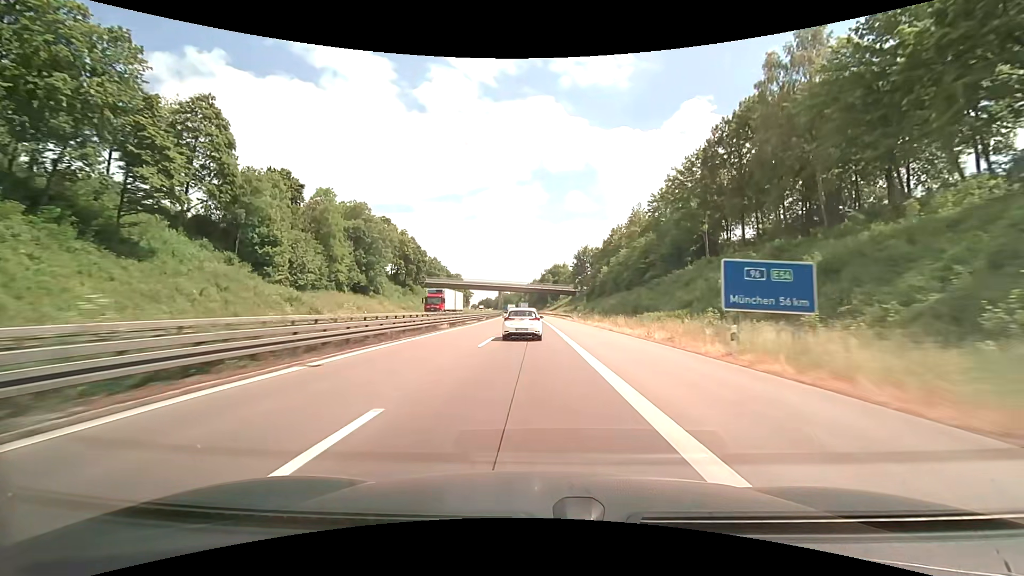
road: motorway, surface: asphalt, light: Day
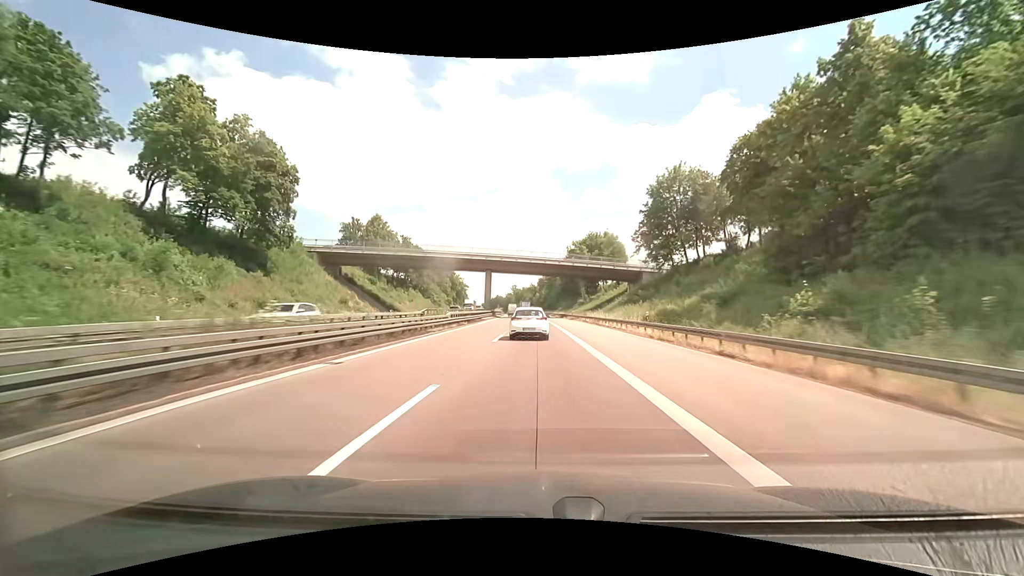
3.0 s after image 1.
(-1.7, +87.8) m; -2°
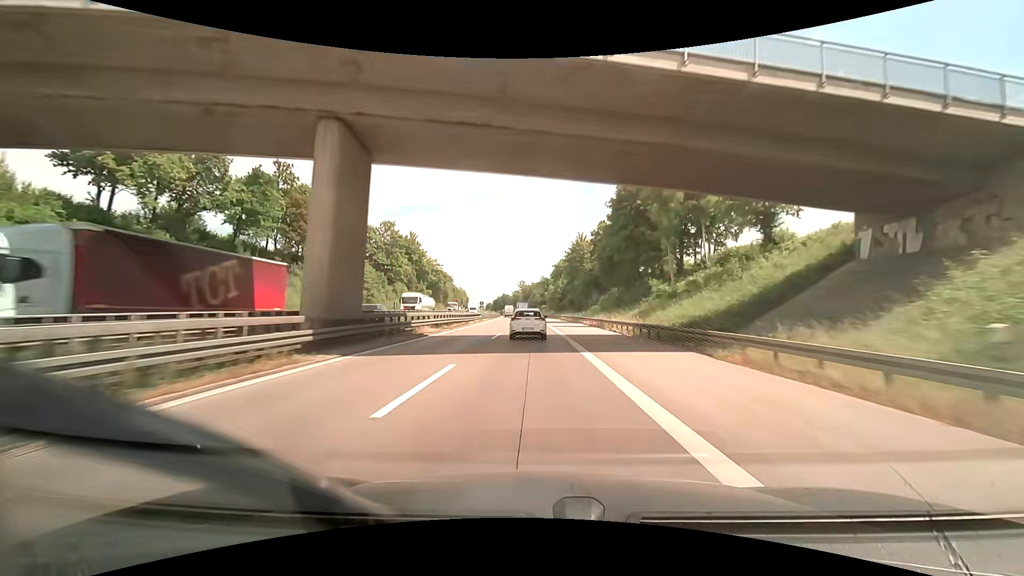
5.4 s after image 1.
(-0.5, +68.9) m; -1°
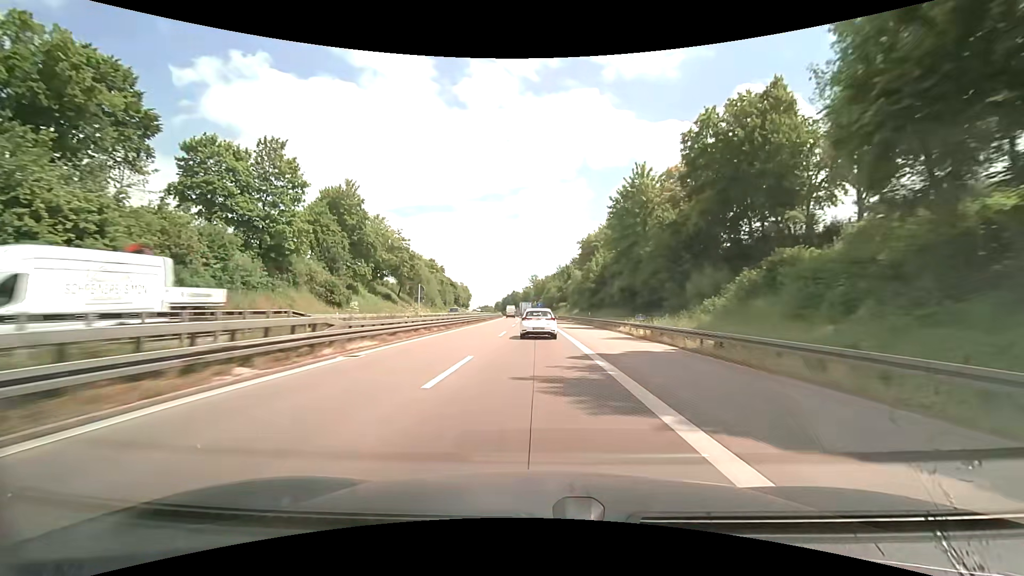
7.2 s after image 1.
(-0.8, +51.9) m; -2°
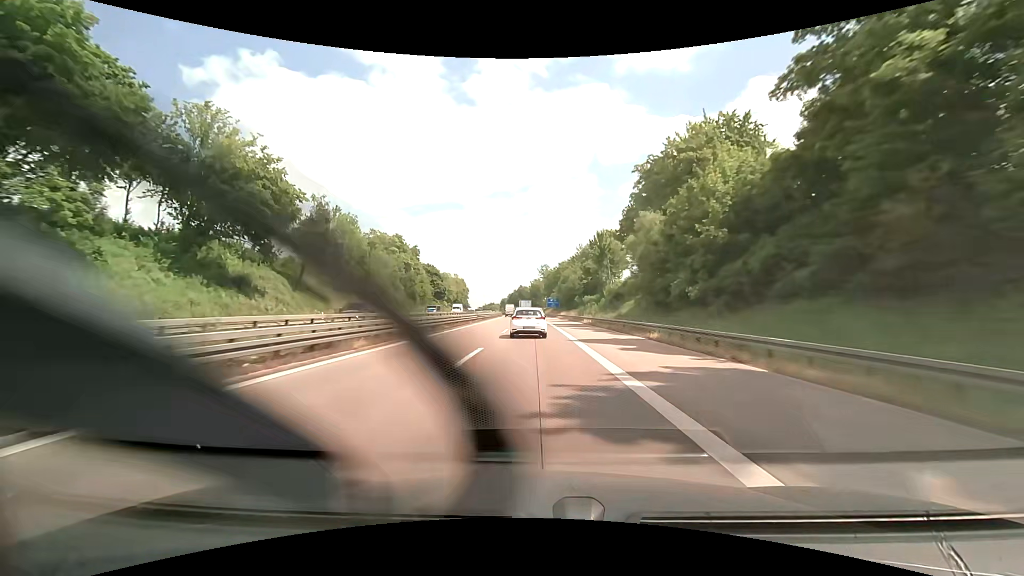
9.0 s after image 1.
(-0.4, +51.4) m; -1°
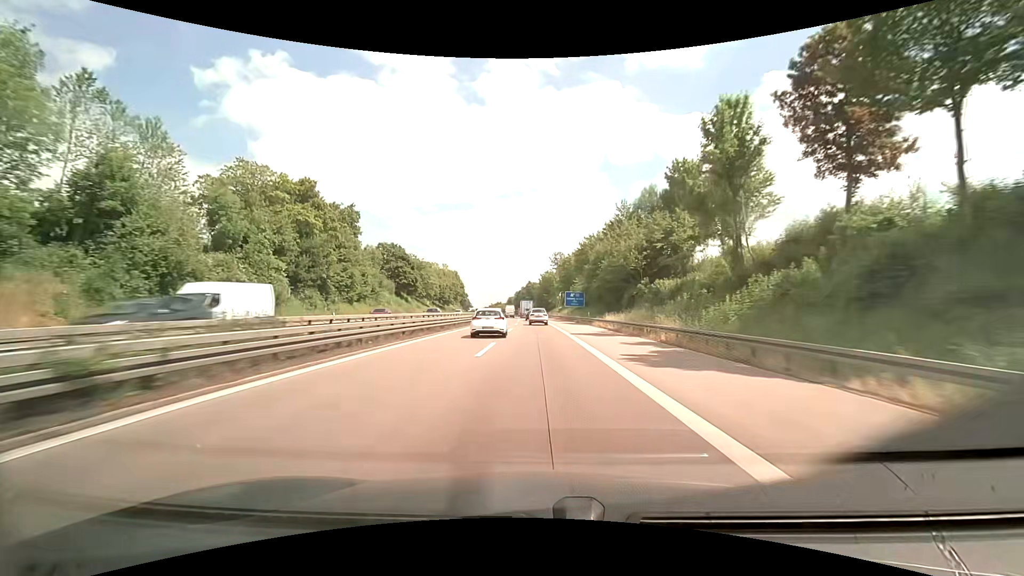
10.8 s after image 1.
(-0.7, +50.7) m; -1°
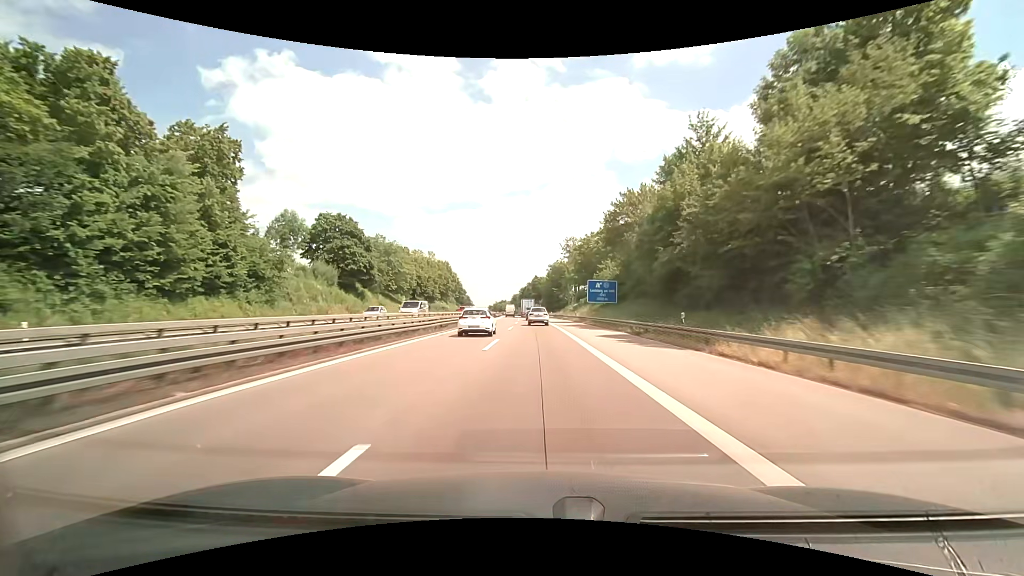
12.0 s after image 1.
(-0.2, +34.0) m; -1°
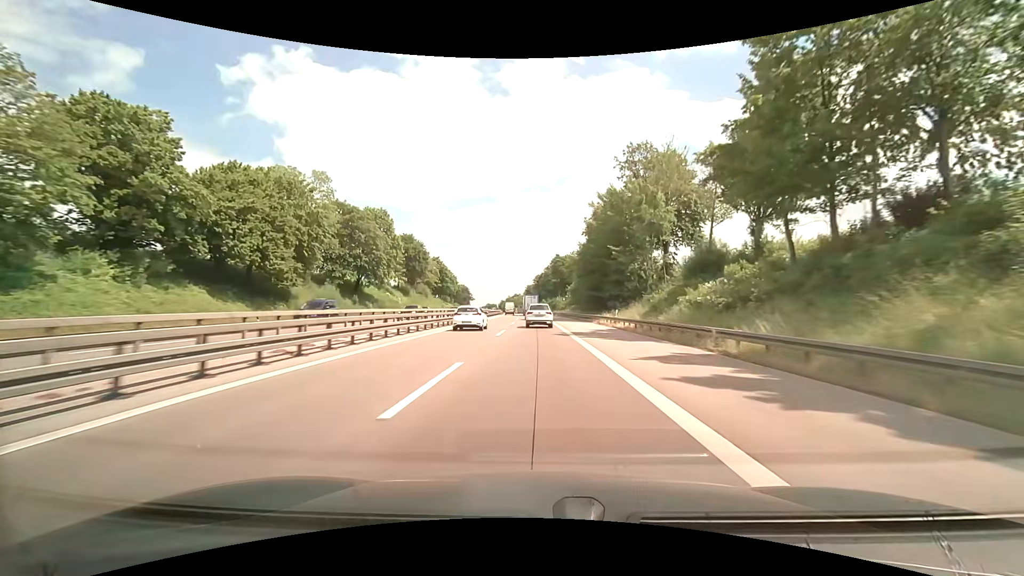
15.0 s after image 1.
(-1.1, +82.9) m; -2°
(0, +10) (0, +20) (0, +30) (-1, +40) (-1, +50) (-1, +60) (-1, +70) (-1, +80) (-2, +90) (-2, +100) m
